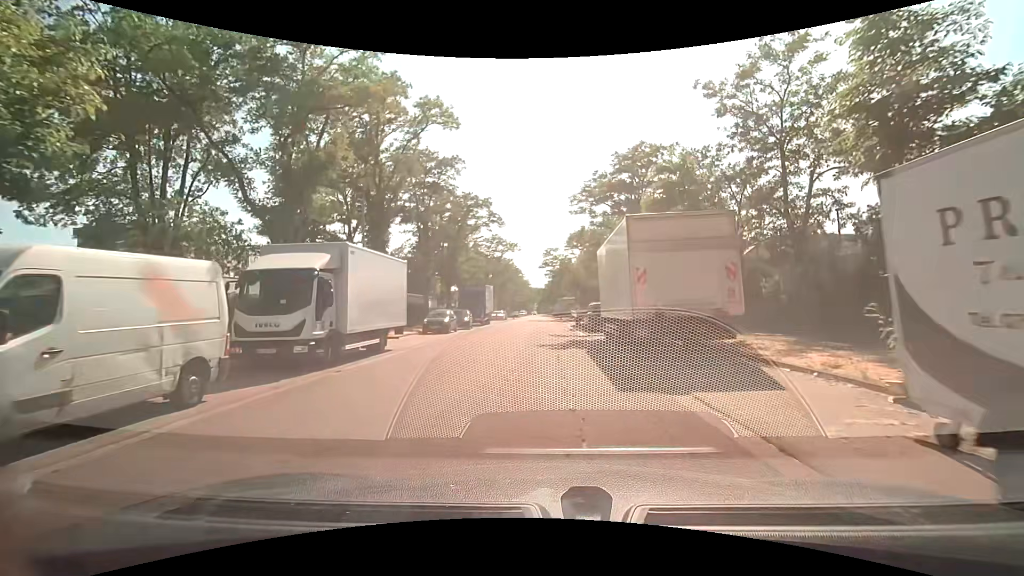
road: residential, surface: asphalt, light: Day
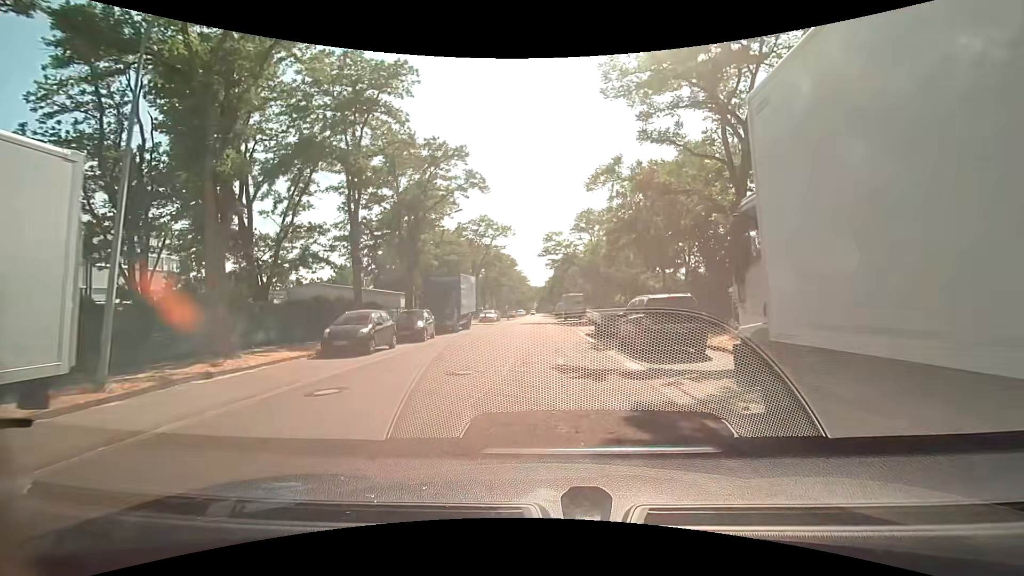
(0.0, +14.2) m; -1°
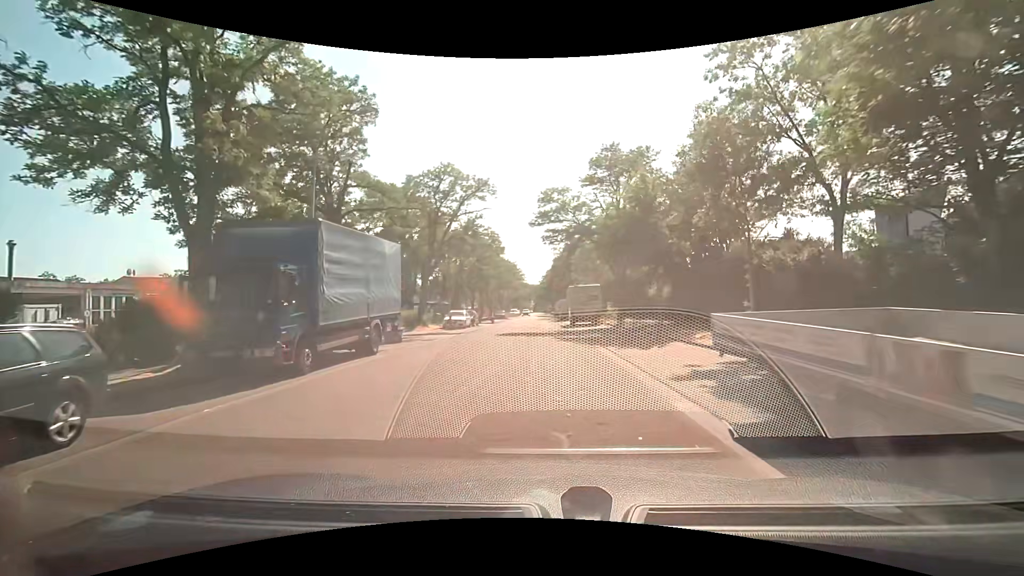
(+0.3, +20.1) m; +1°
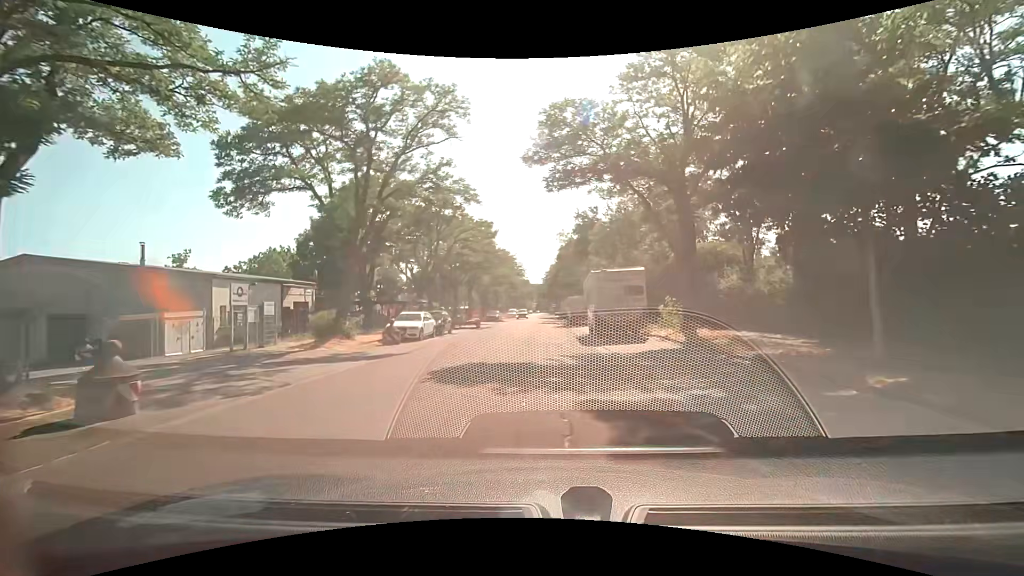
(0.0, +15.1) m; 0°
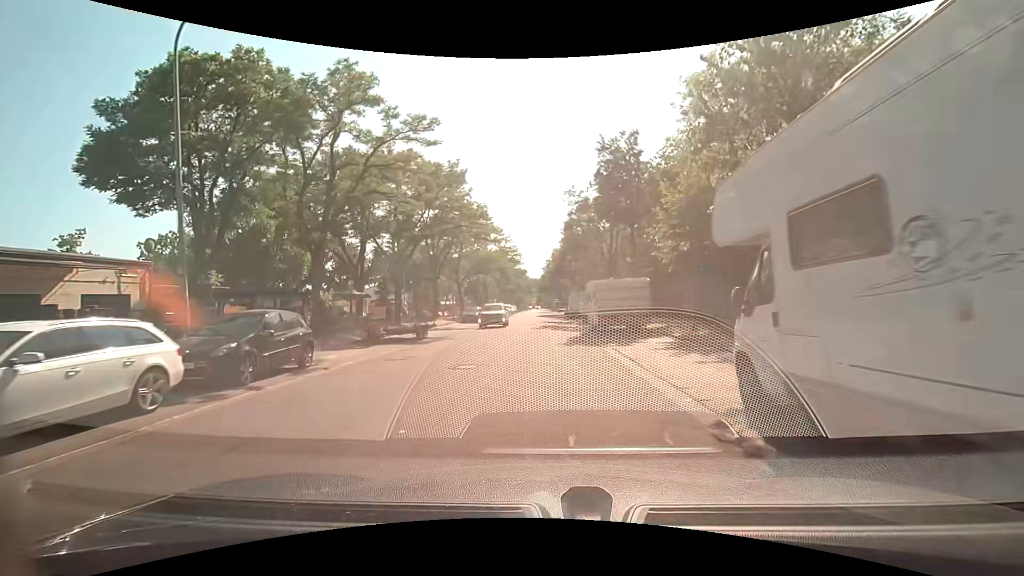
(-0.3, +20.1) m; 0°
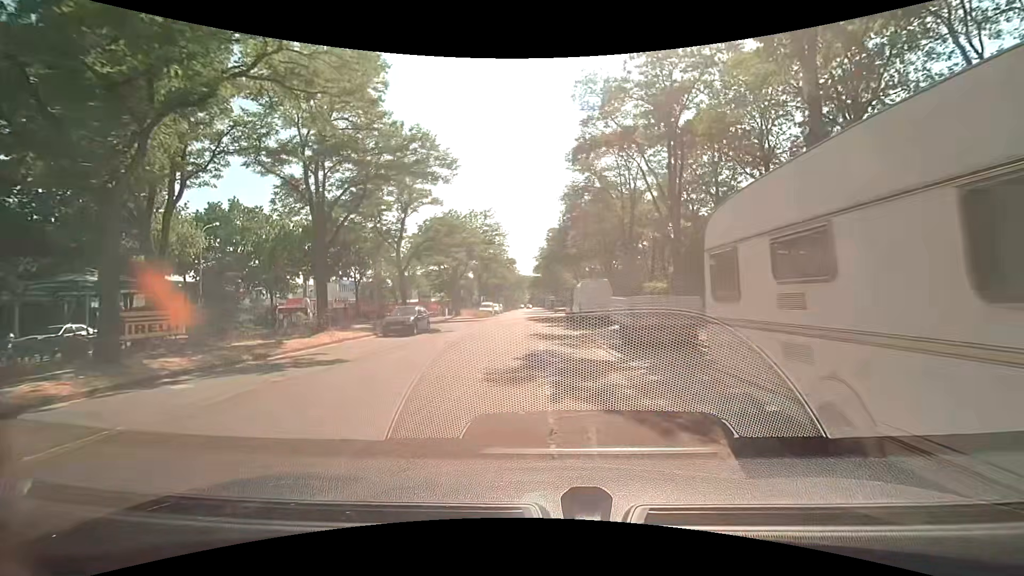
(-0.2, +20.1) m; -1°
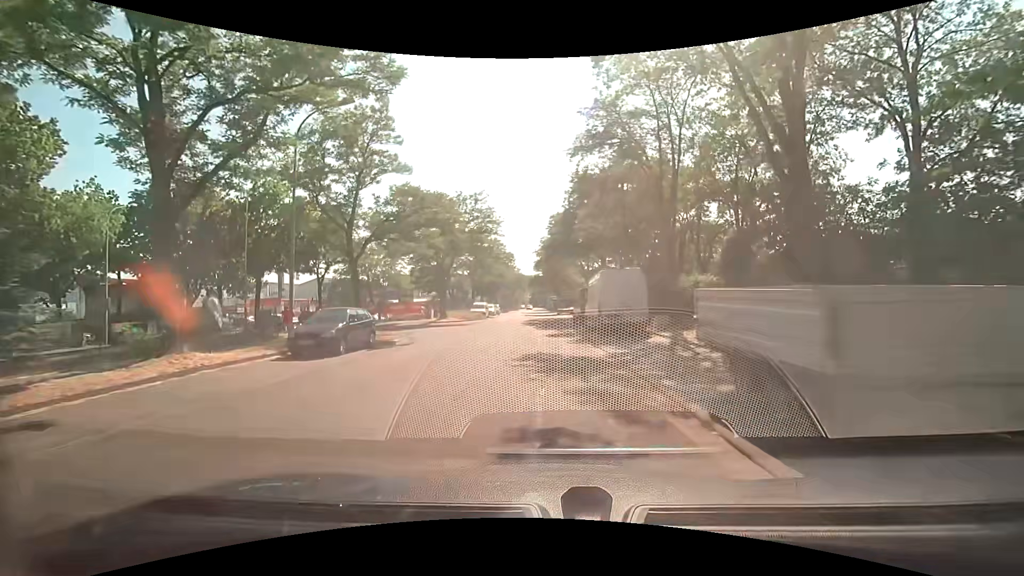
(0.0, +9.0) m; 0°
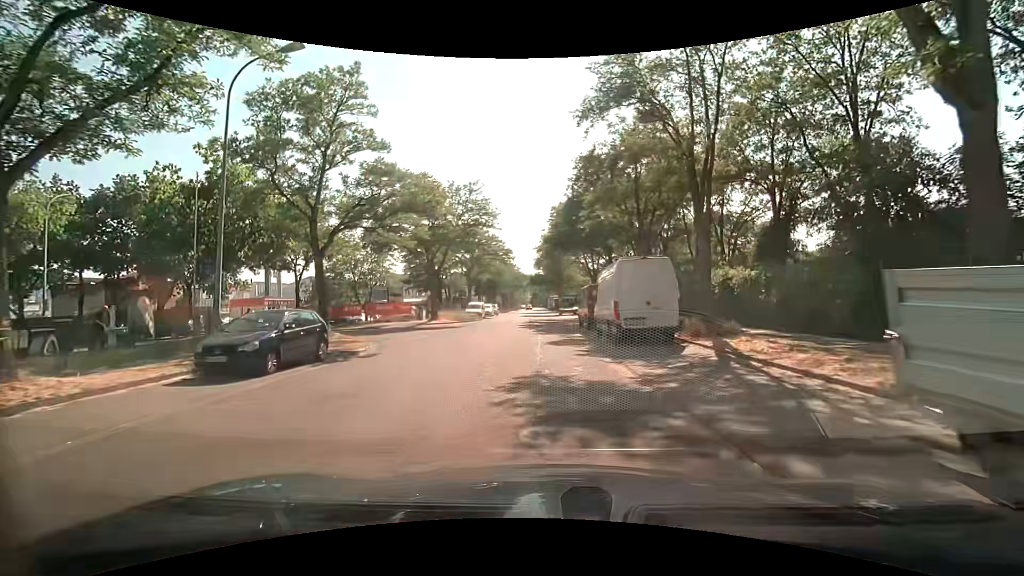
(0.0, +4.0) m; +1°
